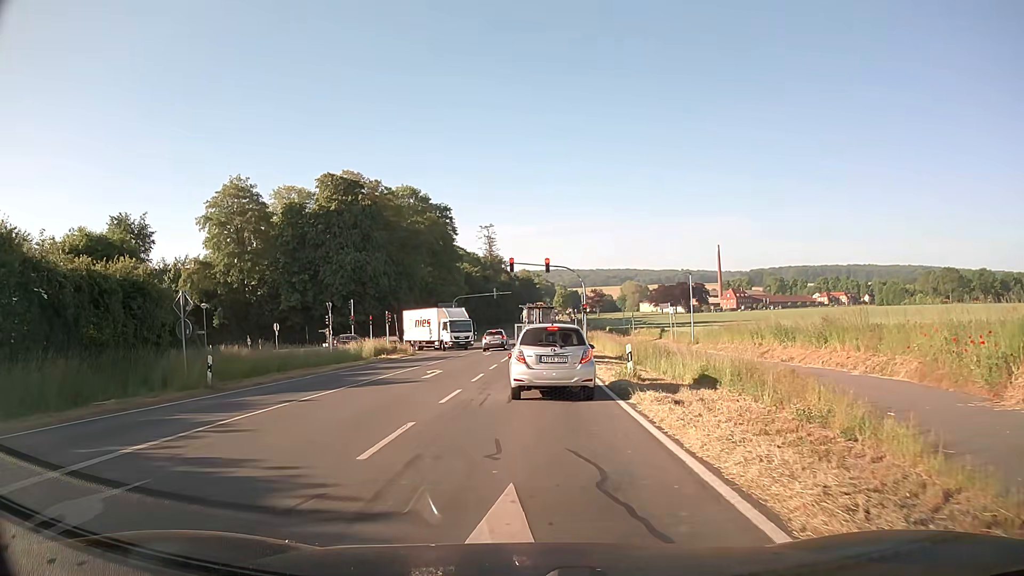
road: secondary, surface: asphalt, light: Day
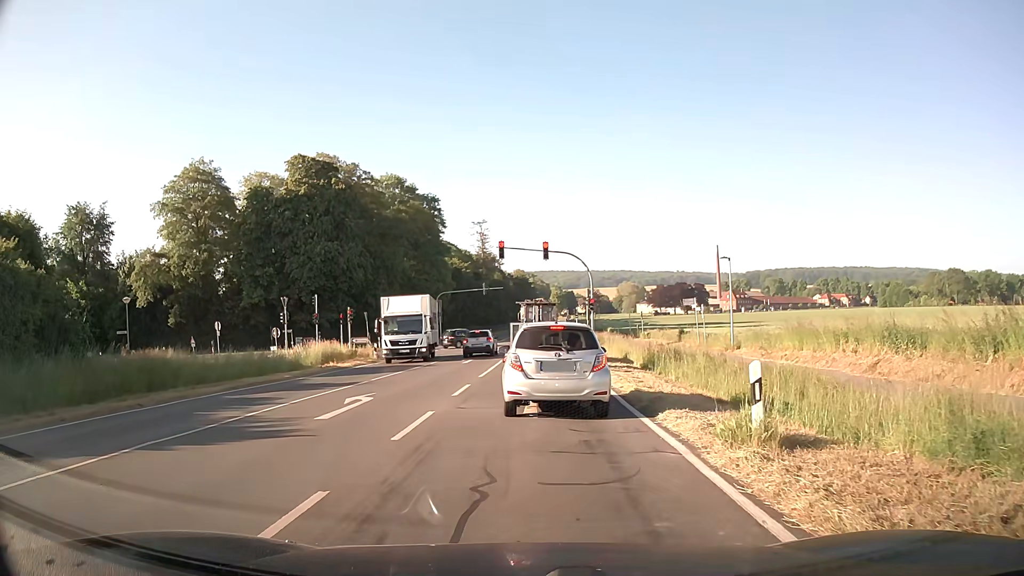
(+0.1, +10.2) m; +1°
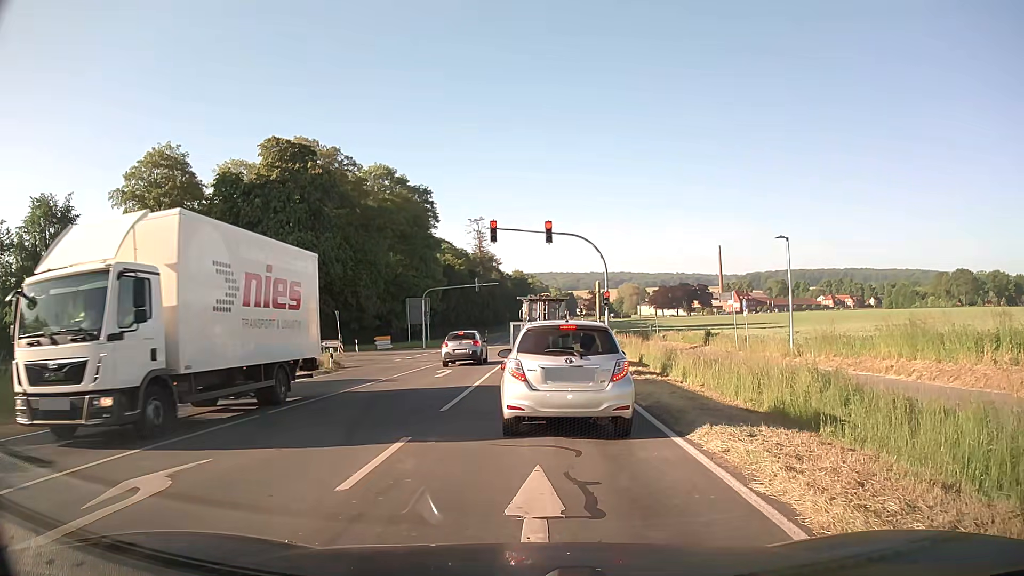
(0.0, +8.5) m; +1°
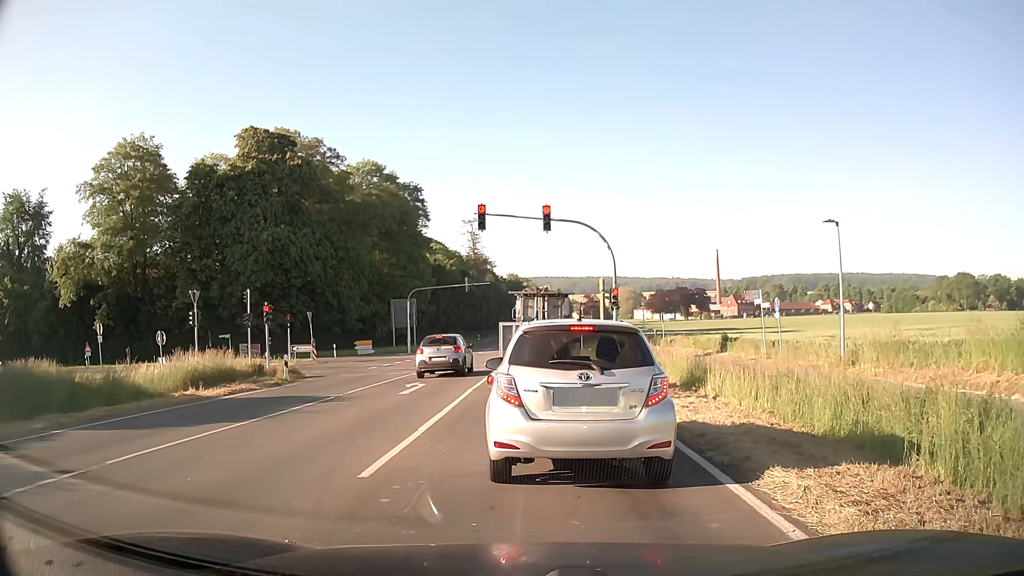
(-0.1, +5.1) m; 0°
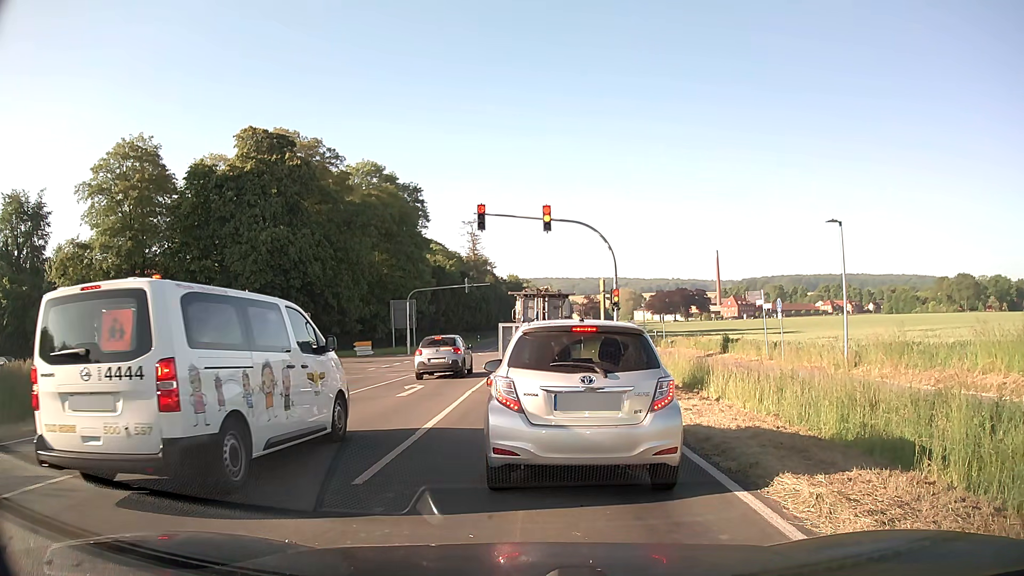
(0.0, +0.3) m; 0°
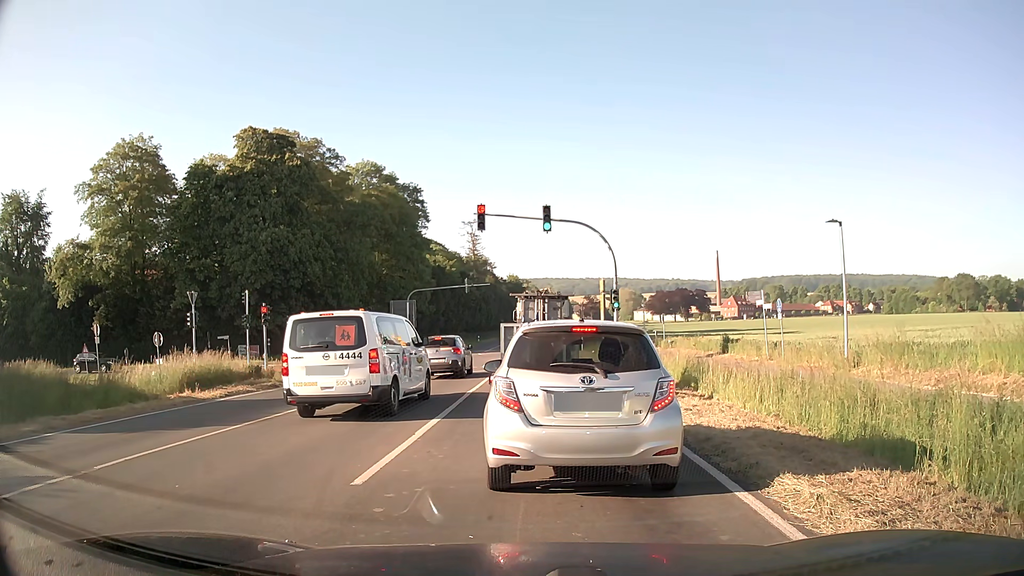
(0.0, 0.0) m; 0°
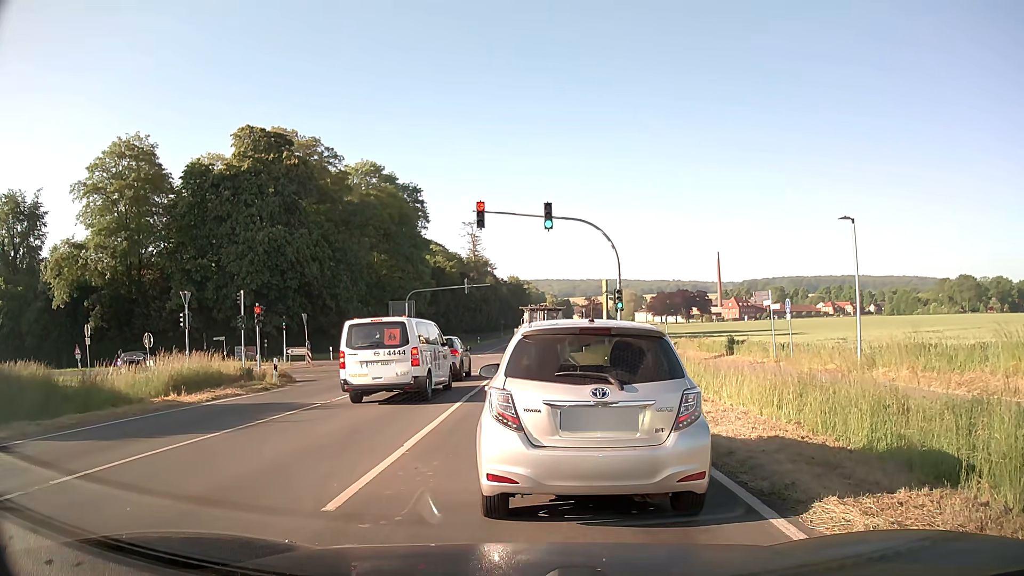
(0.0, +1.0) m; 0°
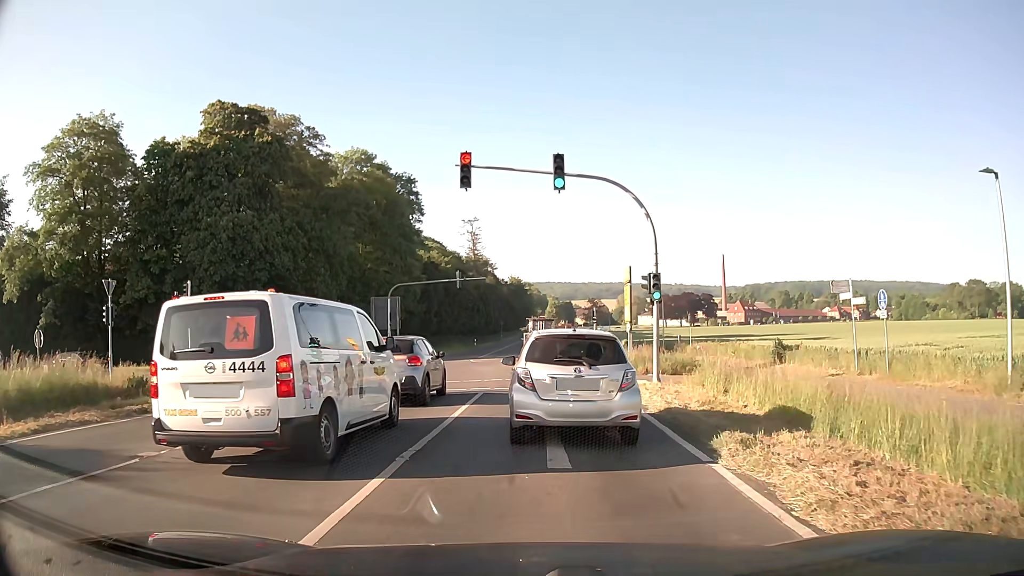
(-0.1, +8.5) m; 0°
(0, +10) (0, +20) (0, +30) (+1, +40) (+1, +50) (+1, +60) (+1, +70) (+2, +80) (+2, +90) (+2, +100) m
